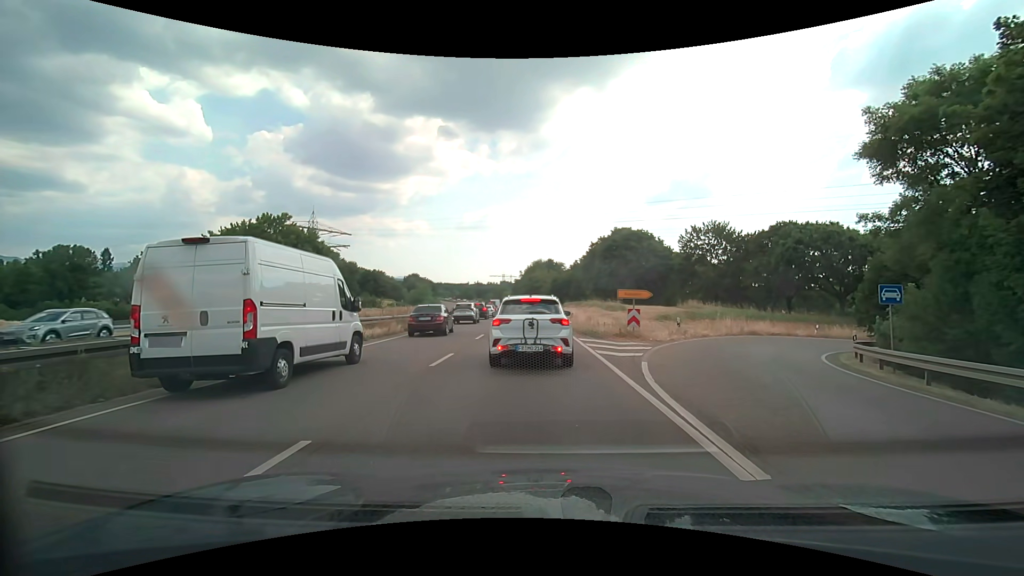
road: trunk_link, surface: asphalt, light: Day
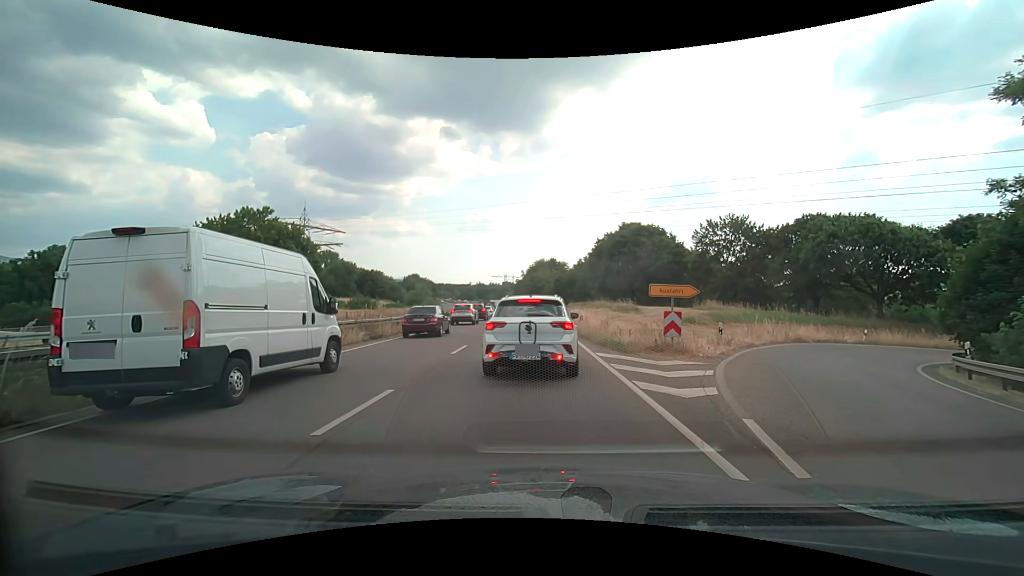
(+0.1, +5.7) m; +2°
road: trunk
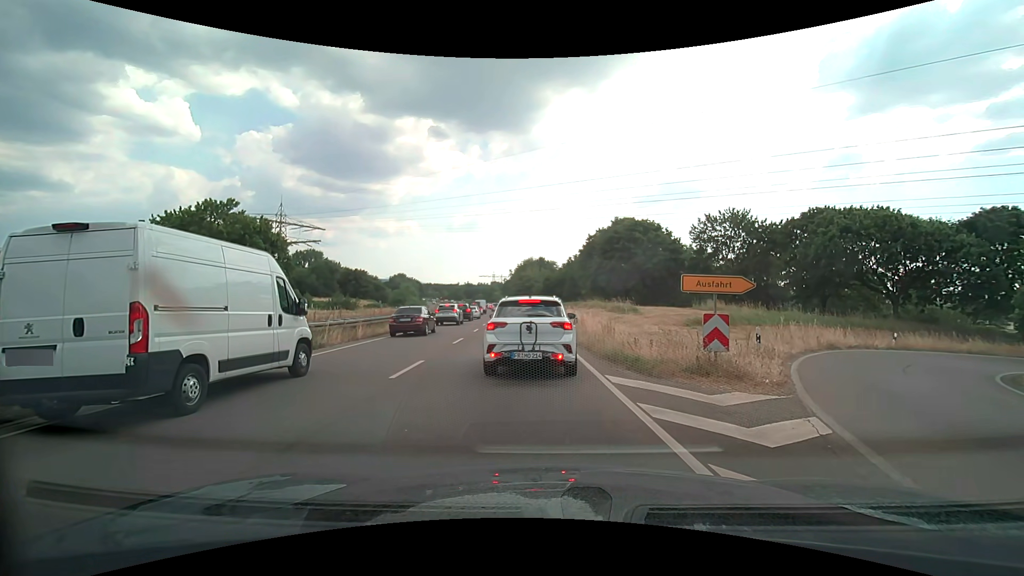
(-0.1, +4.7) m; 0°
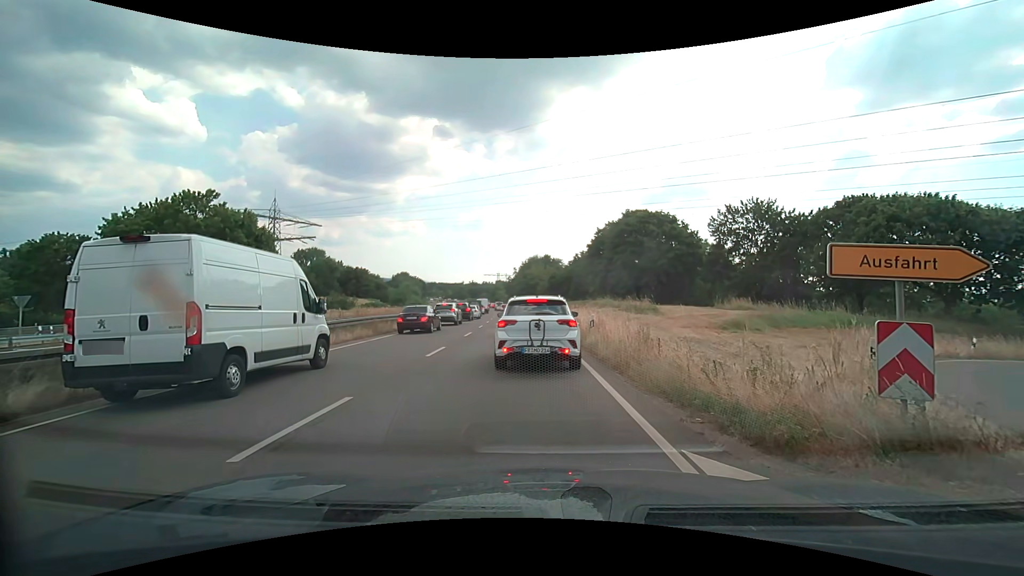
(-0.1, +5.0) m; -1°
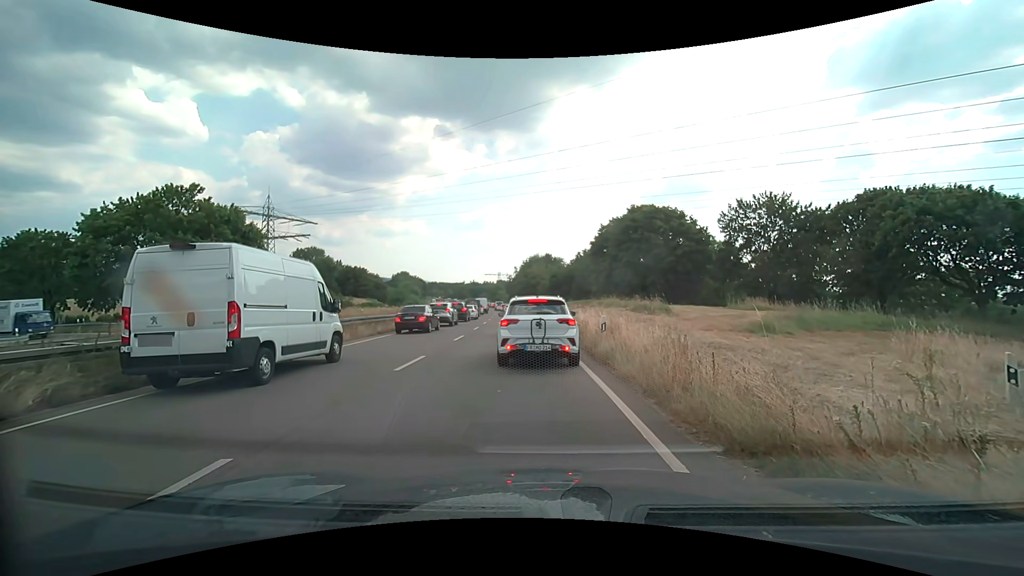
(0.0, +2.9) m; +1°
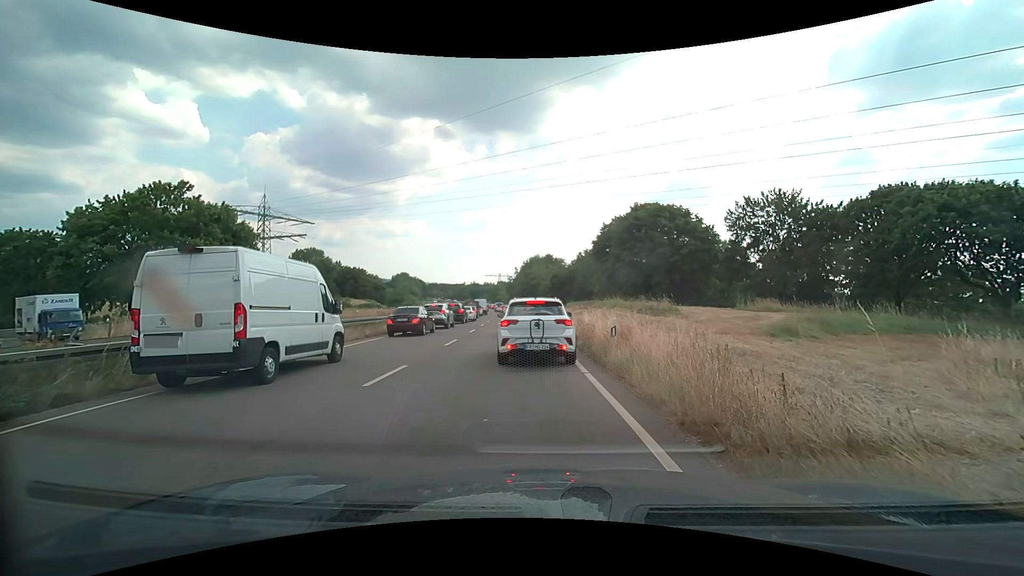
(0.0, +1.9) m; -1°
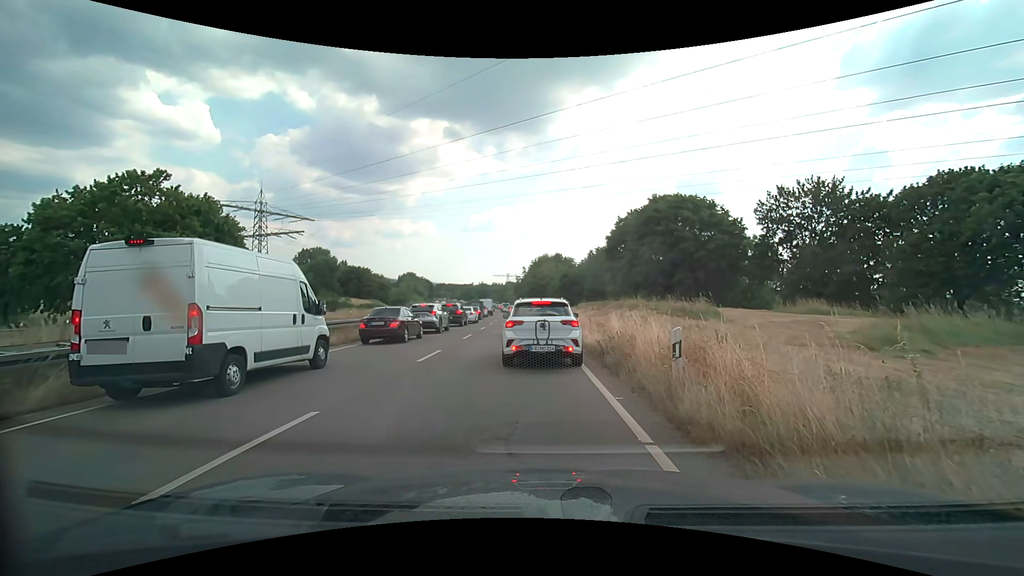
(-0.1, +5.1) m; -1°
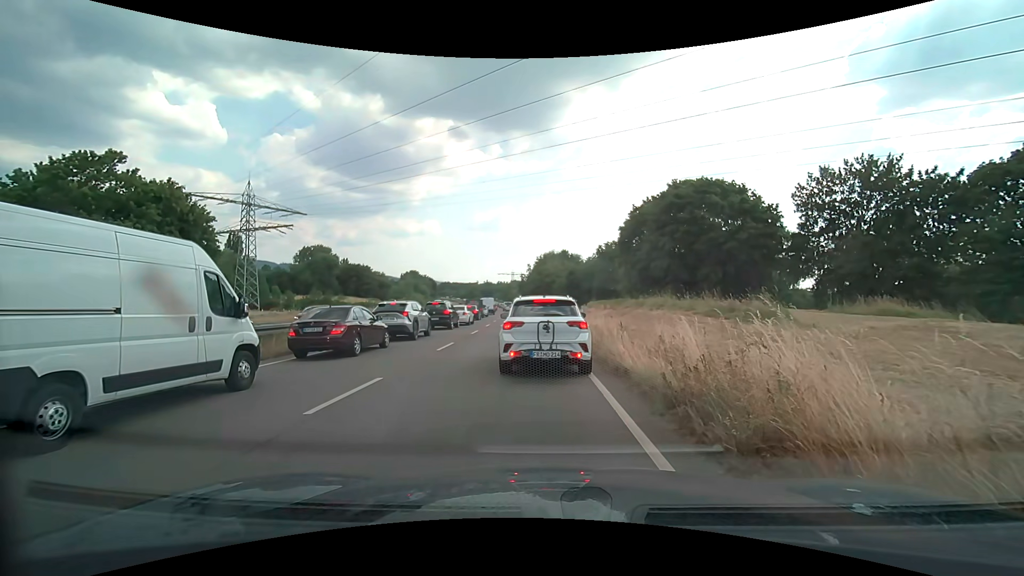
(-0.1, +6.3) m; -1°
